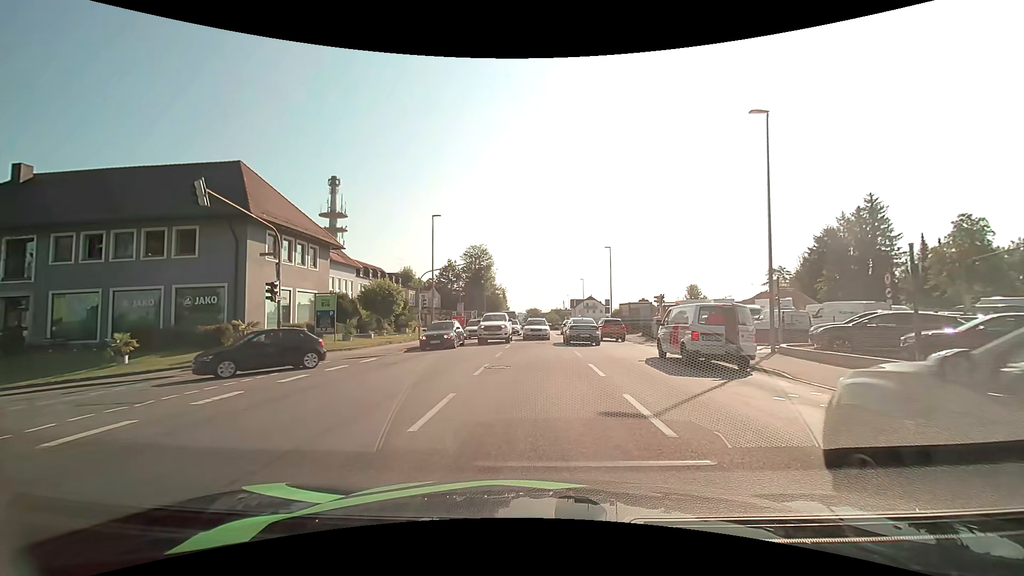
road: tertiary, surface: asphalt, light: Day
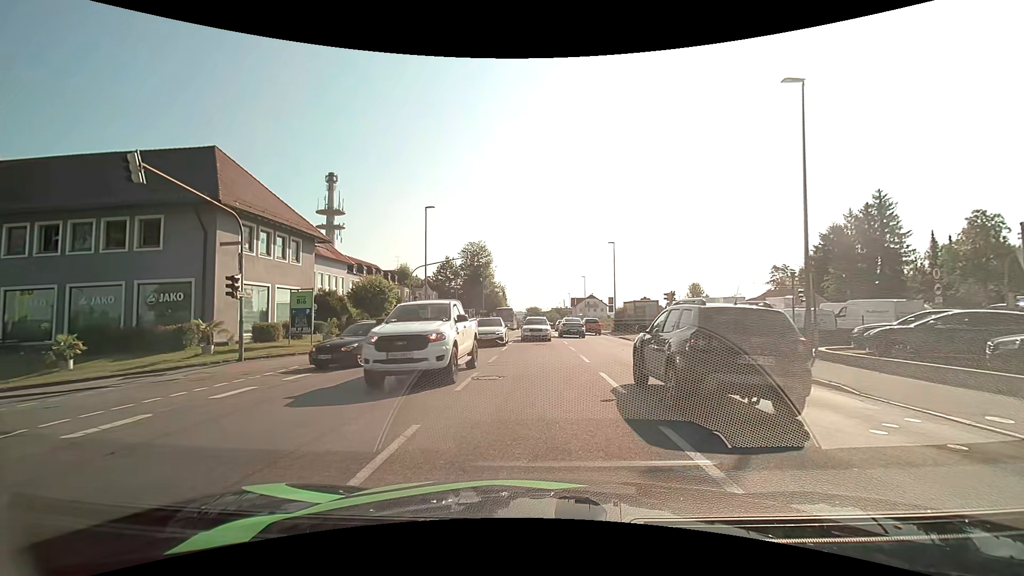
(0.0, +2.7) m; -1°
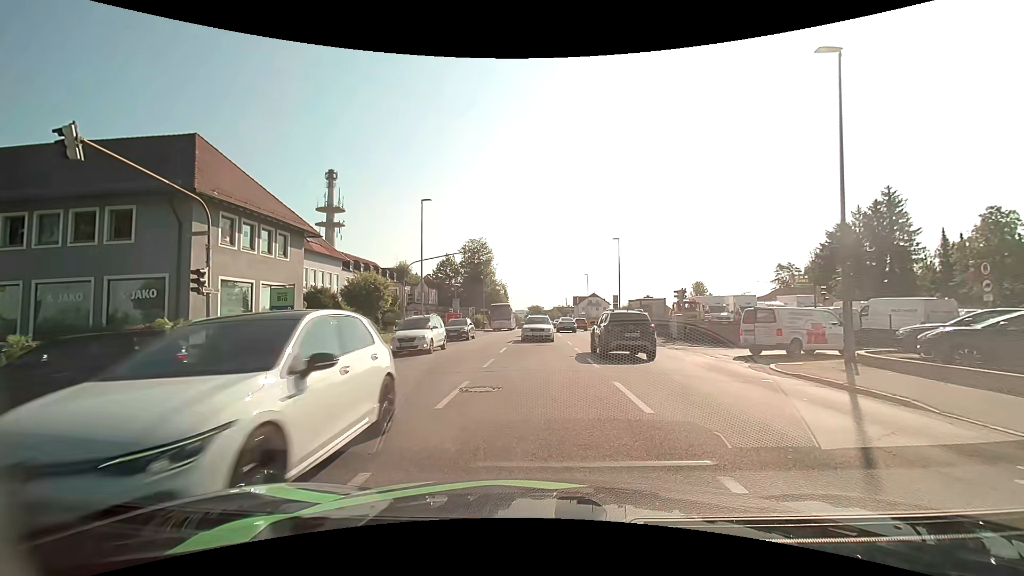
(0.0, +1.9) m; 0°
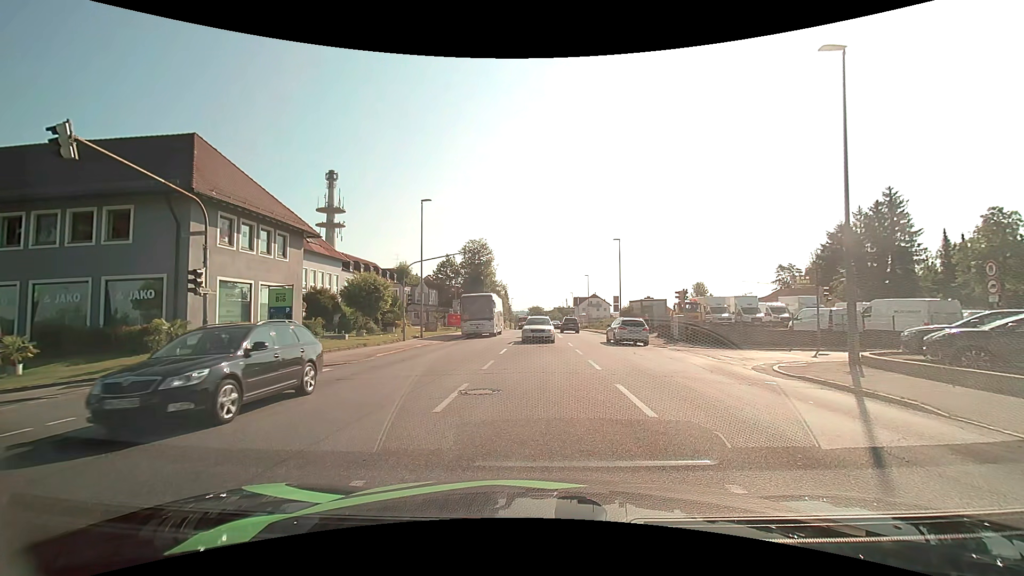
(0.0, +0.3) m; 0°
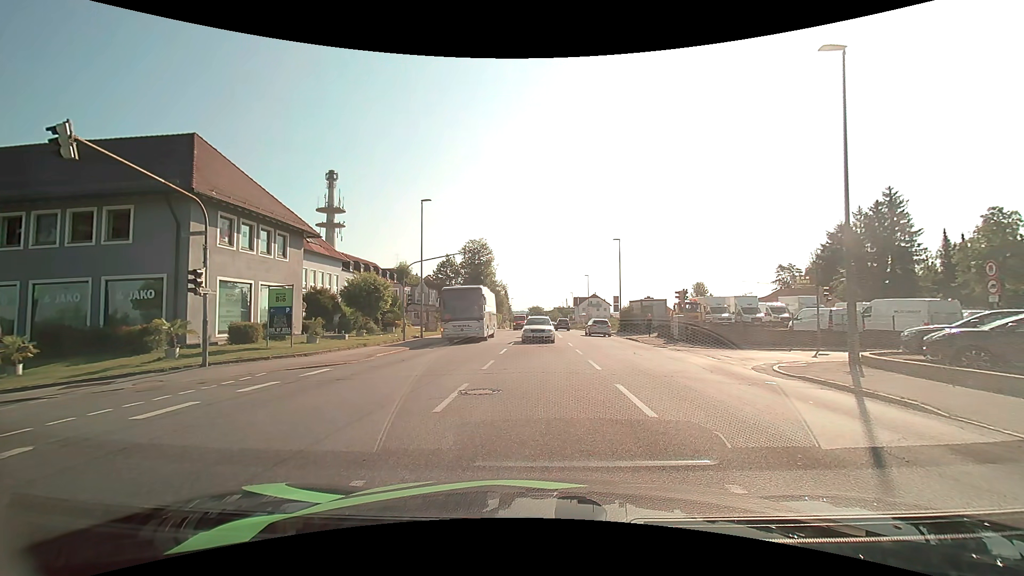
(0.0, 0.0) m; 0°
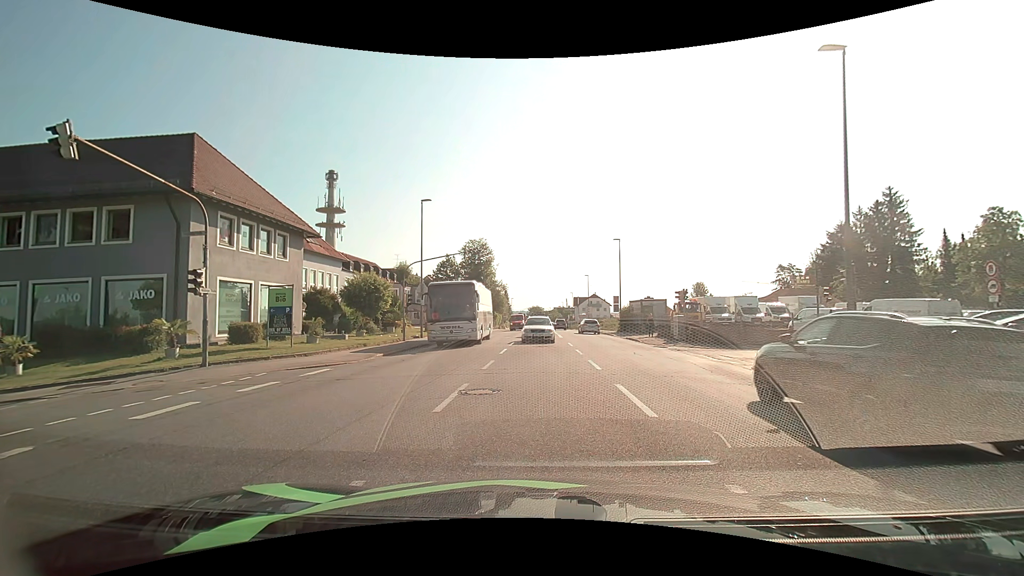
(0.0, 0.0) m; 0°
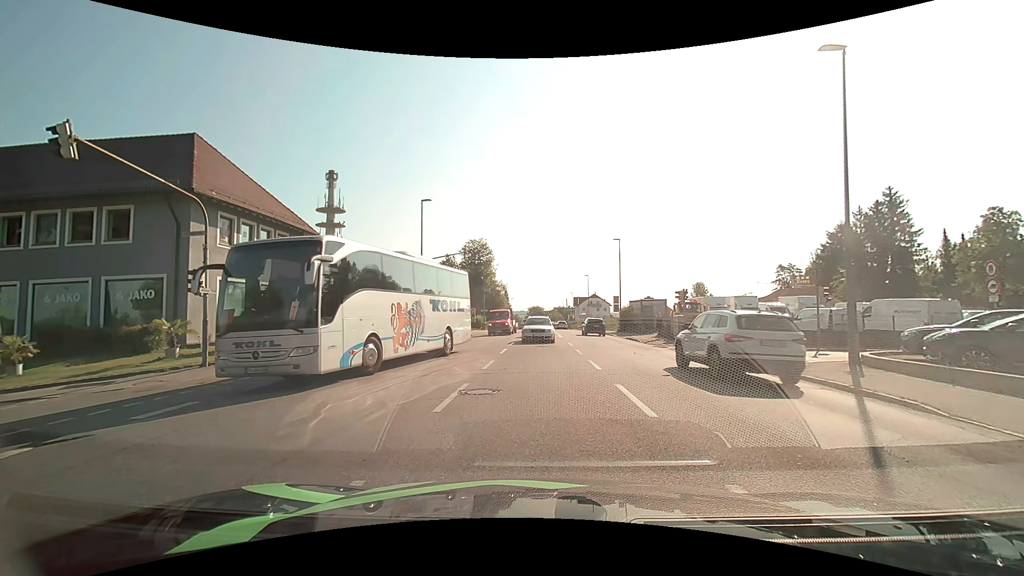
(0.0, 0.0) m; 0°
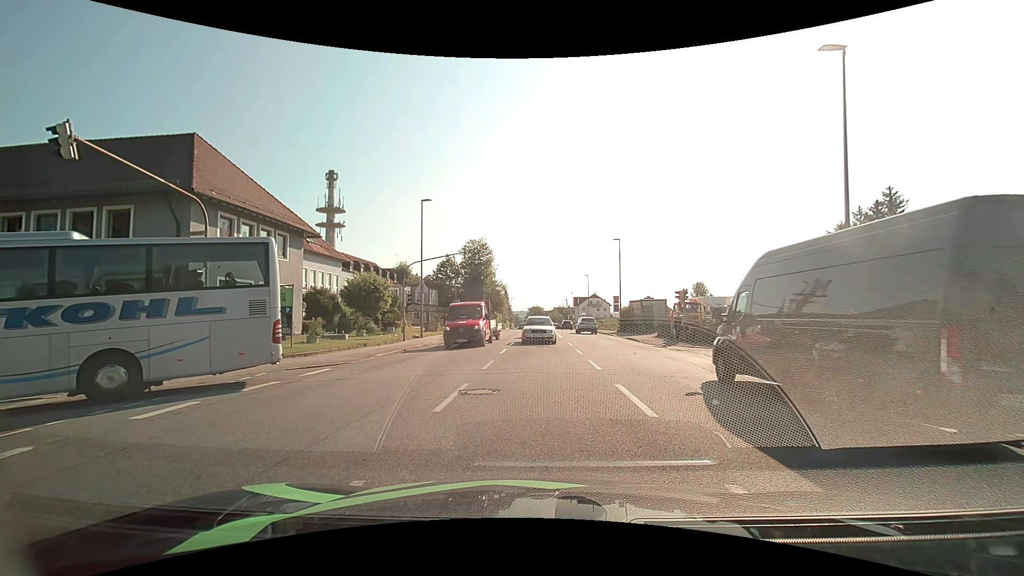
(0.0, 0.0) m; 0°
